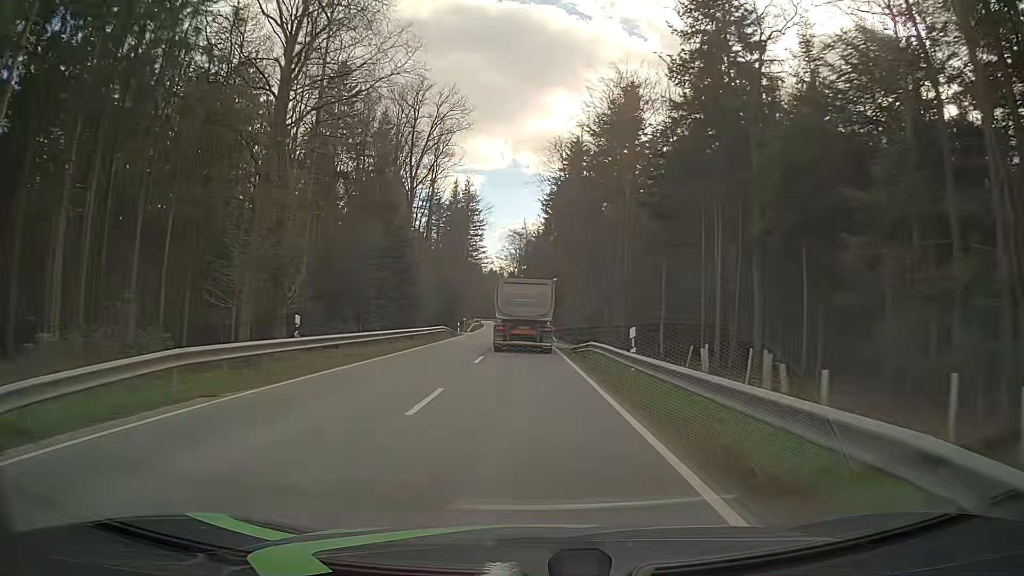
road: tertiary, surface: asphalt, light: Day
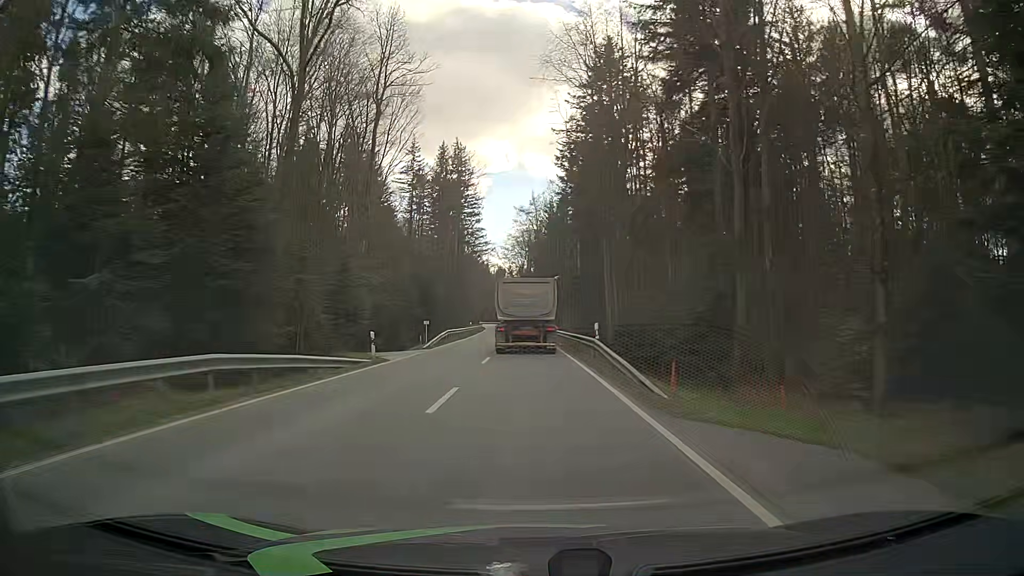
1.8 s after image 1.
(-0.4, +35.6) m; -1°
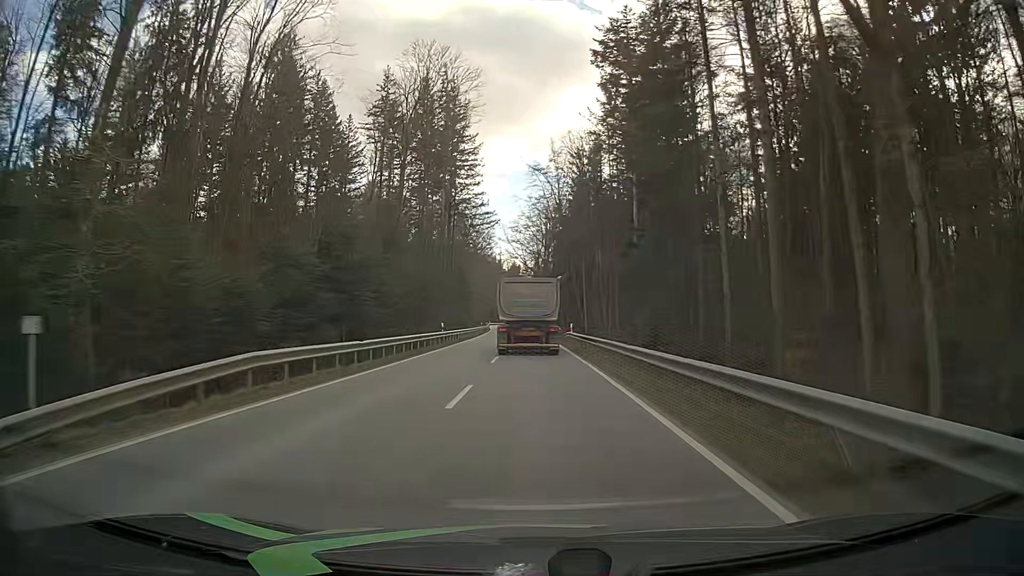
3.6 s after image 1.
(-0.4, +35.3) m; -2°
(0, +10) (0, +20) (0, +30) (0, +40) (0, +50) (0, +60) (0, +70) (0, +80) (0, +90) (0, +100) m
